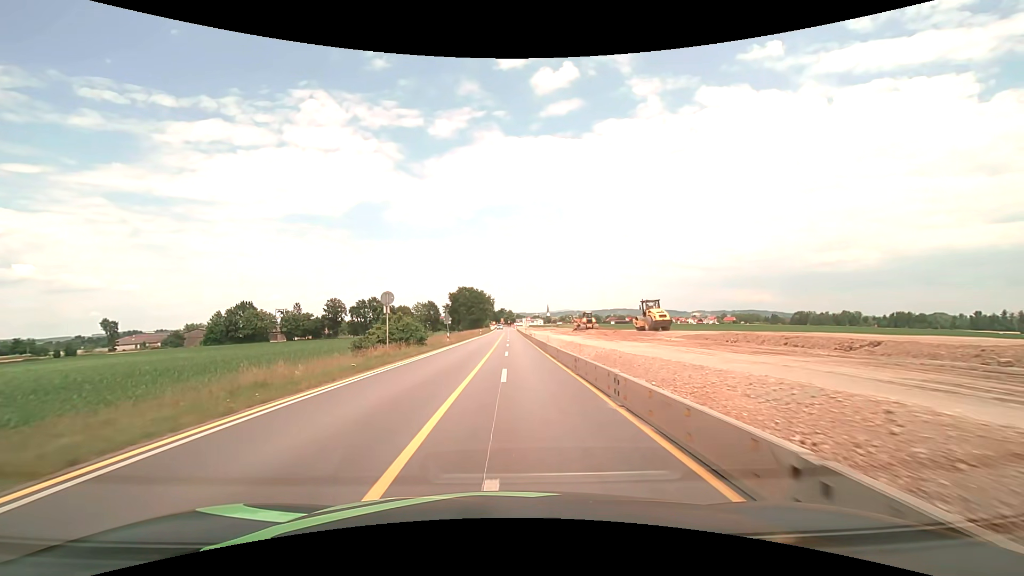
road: motorway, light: Day
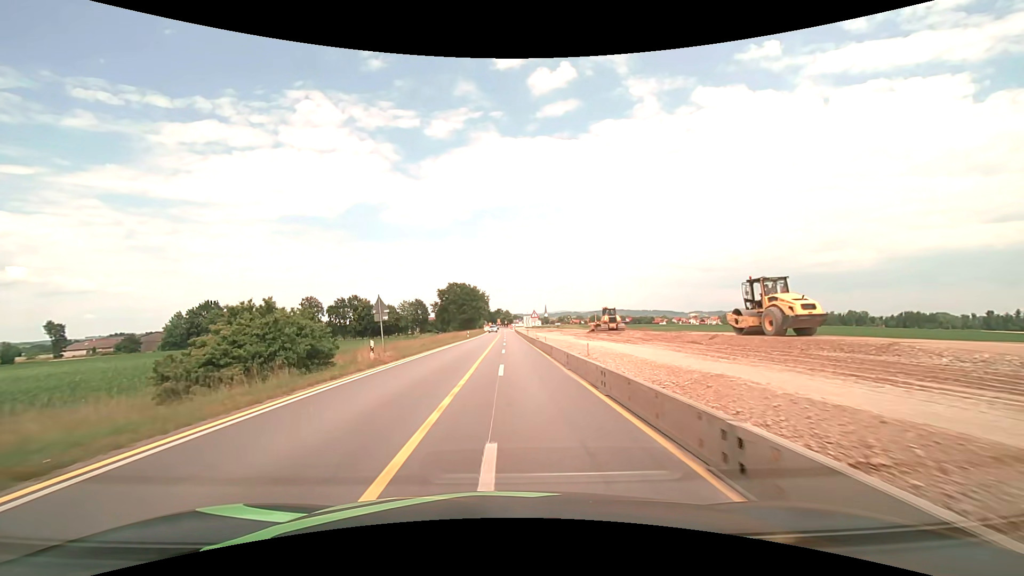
(+0.1, +22.8) m; 0°
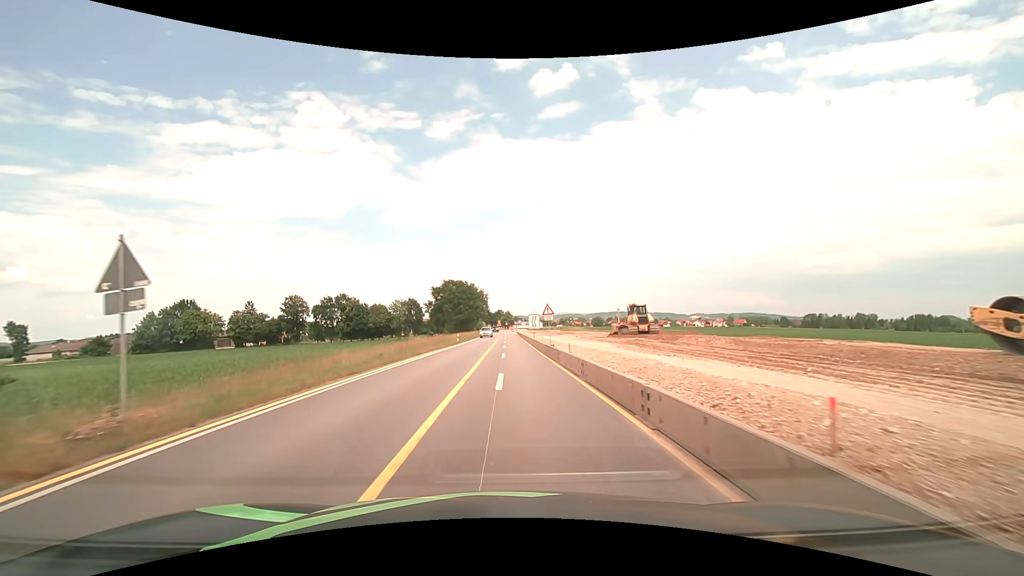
(0.0, +15.2) m; 0°
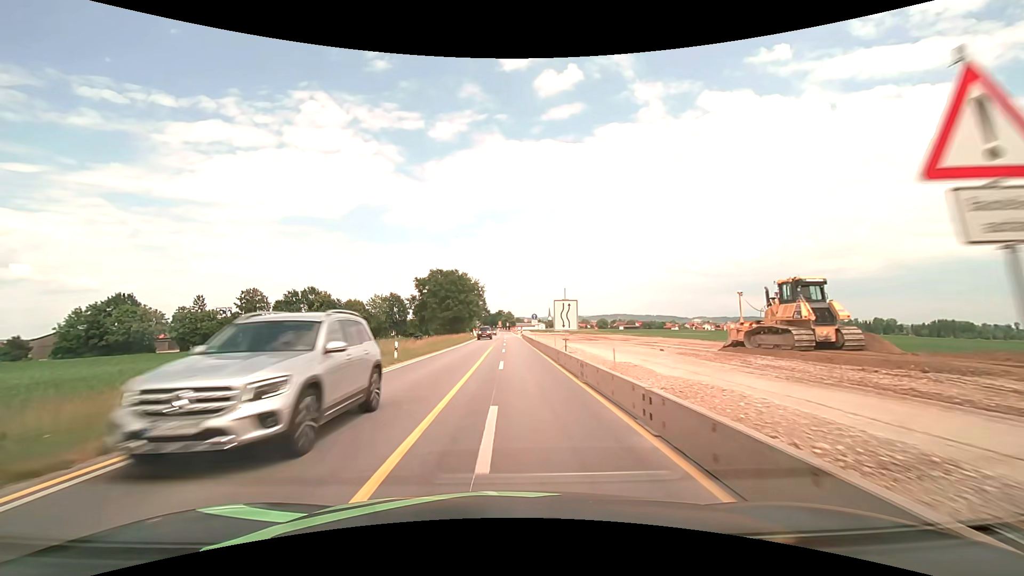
(+0.1, +30.4) m; 0°
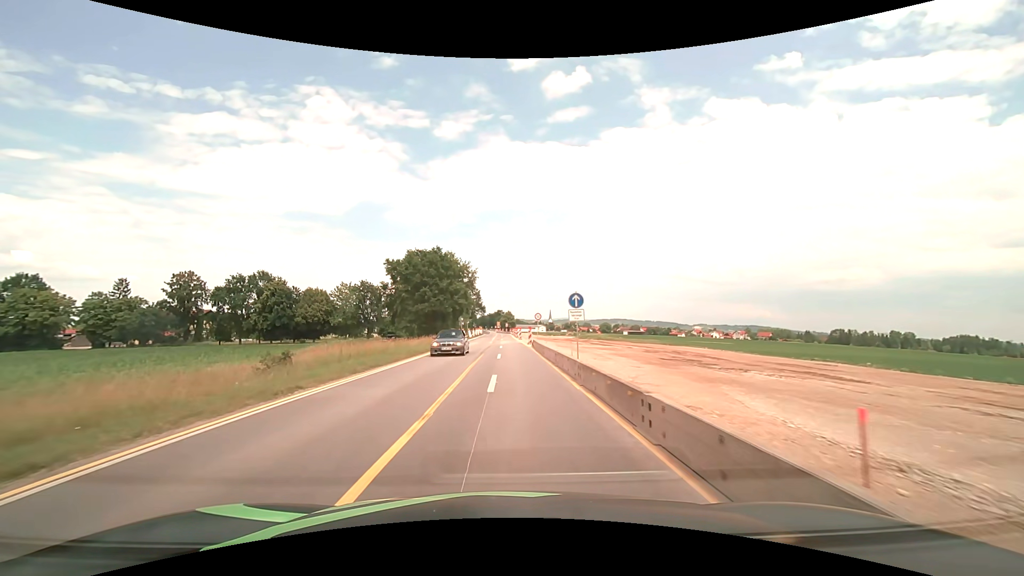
(+0.1, +30.4) m; 0°
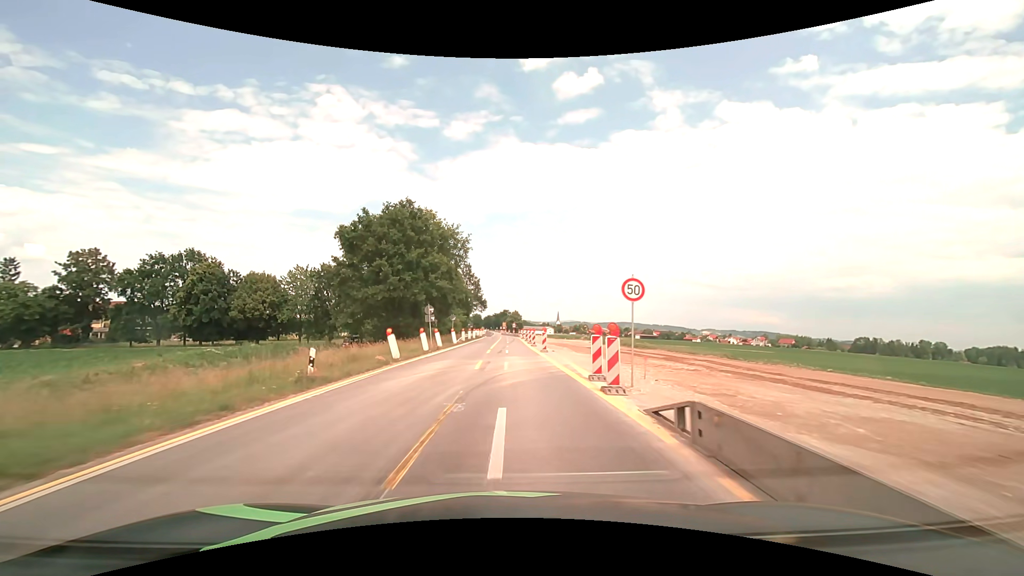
(-0.2, +30.4) m; -1°
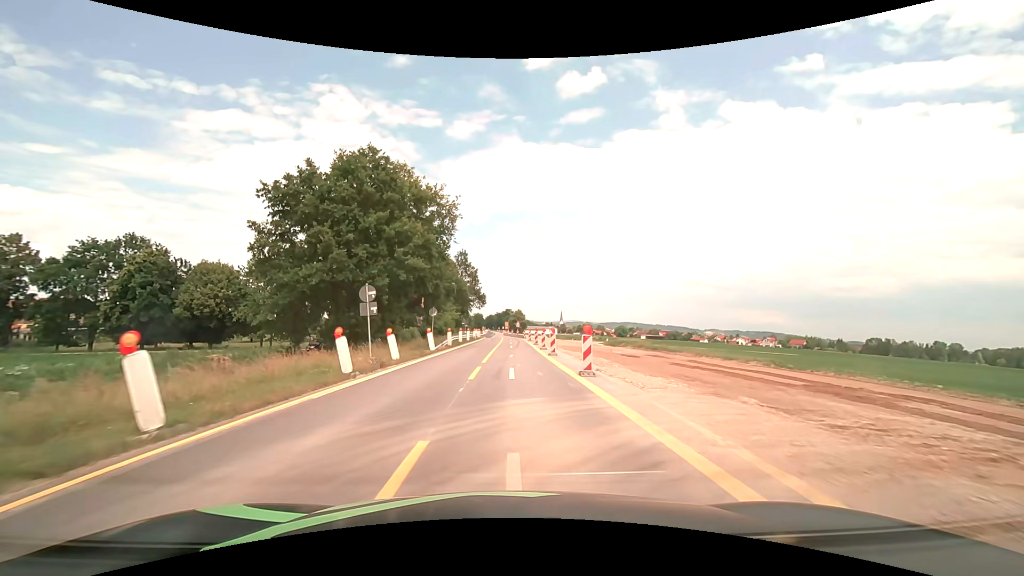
(0.0, +15.2) m; 0°
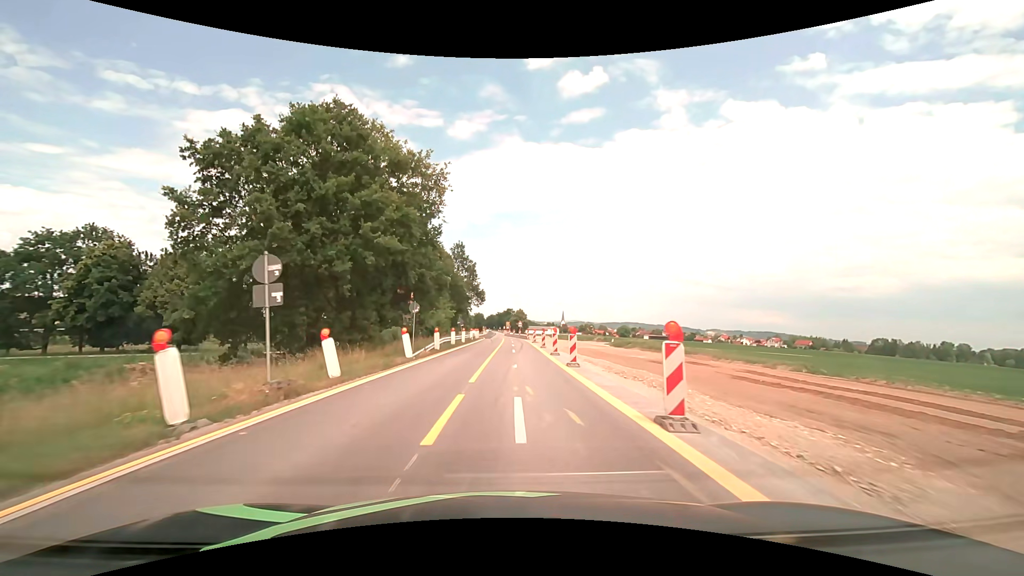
(0.0, +7.6) m; 0°
(0, +10) (0, +20) (0, +30) (0, +40) (+1, +50) (+1, +60) (+1, +70) (0, +80) (0, +90) (-1, +100) m
